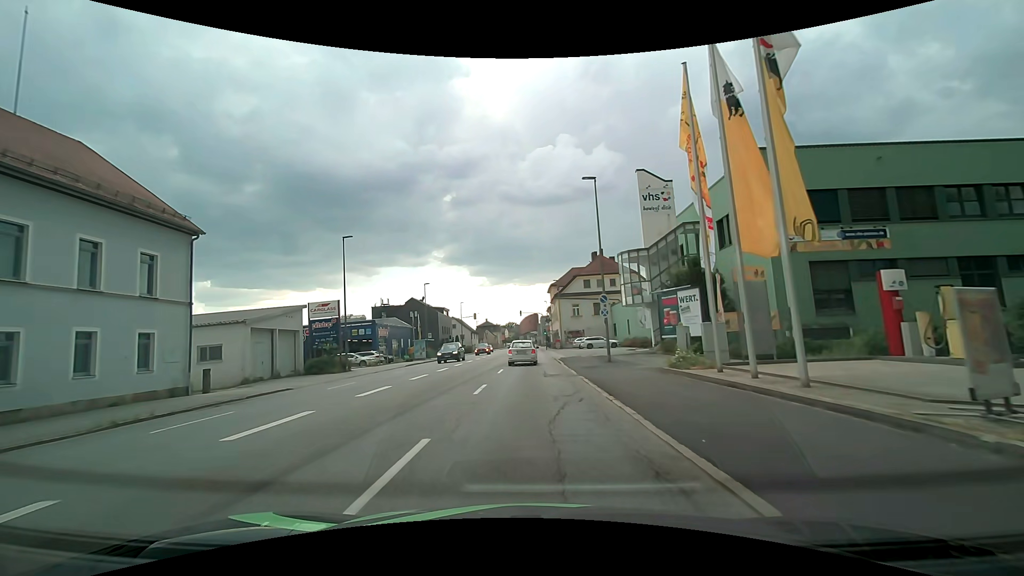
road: tertiary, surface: asphalt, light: Day
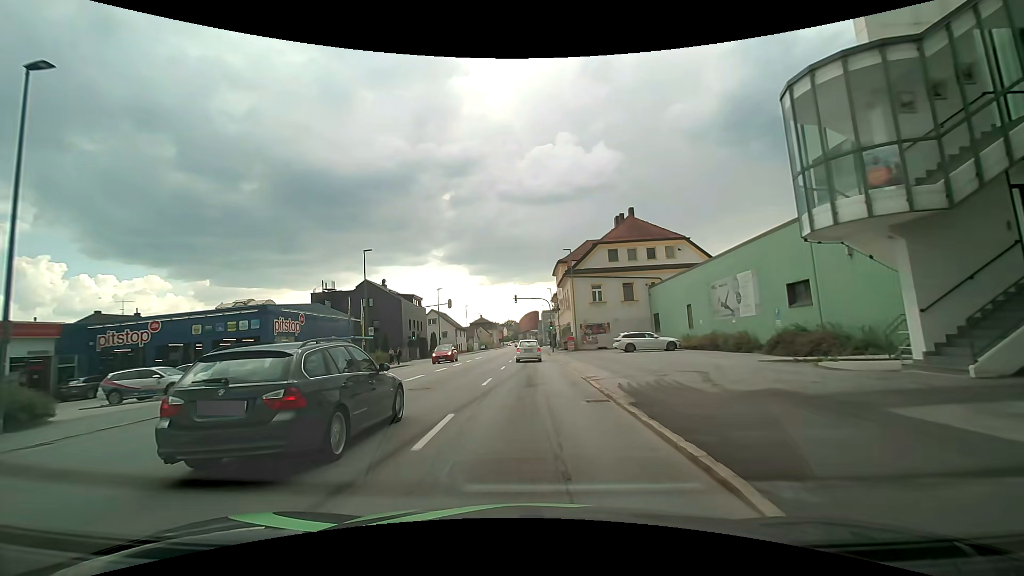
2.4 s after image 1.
(-0.2, +24.8) m; -1°
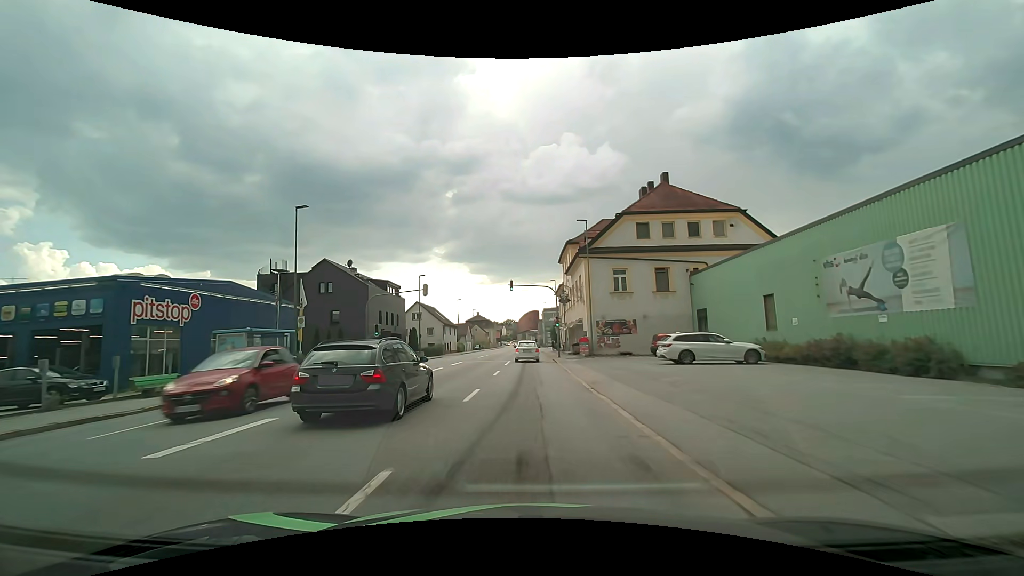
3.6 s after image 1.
(0.0, +13.0) m; 0°
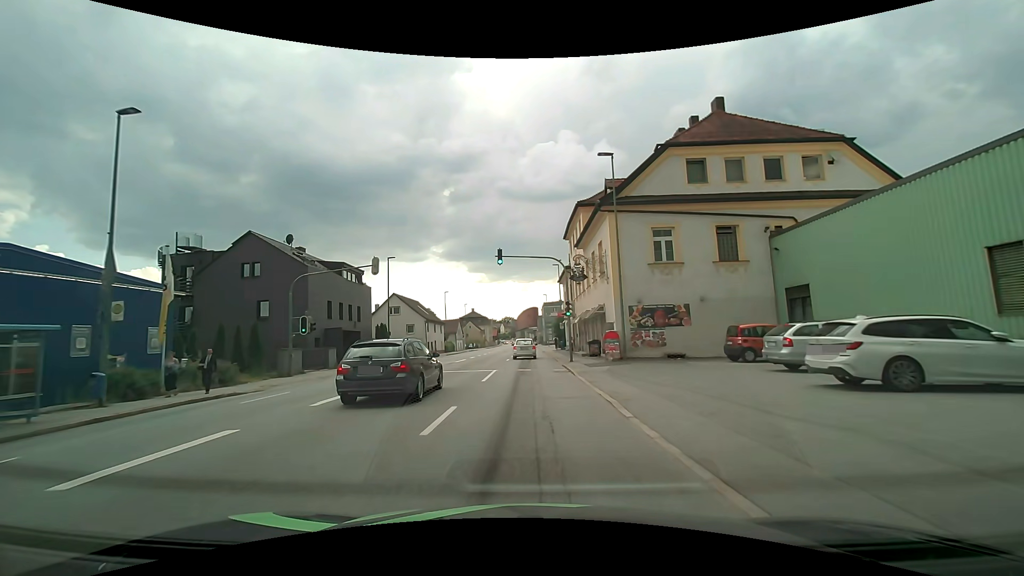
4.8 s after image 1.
(+0.2, +13.2) m; +2°
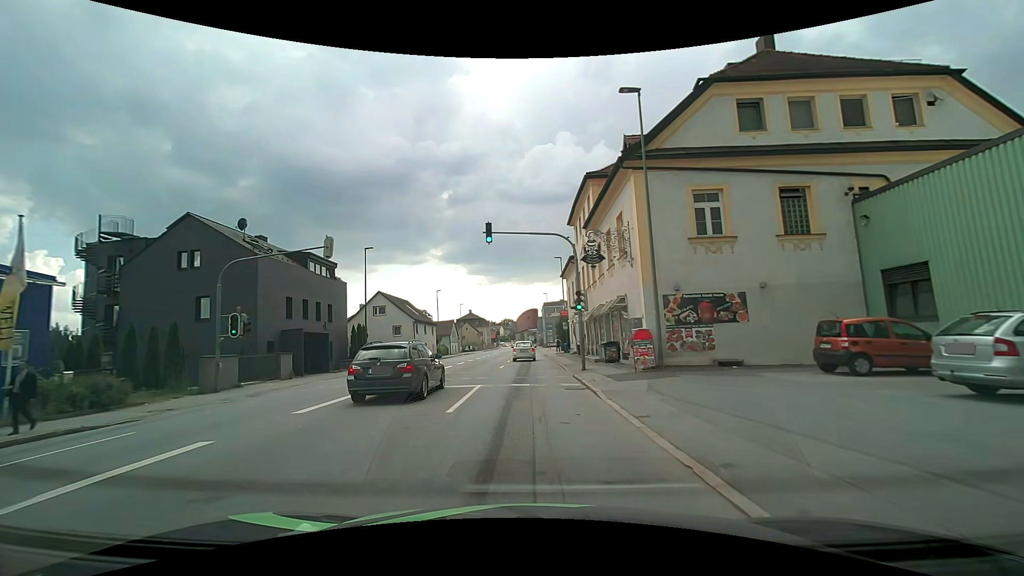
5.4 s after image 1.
(-0.1, +6.7) m; -1°
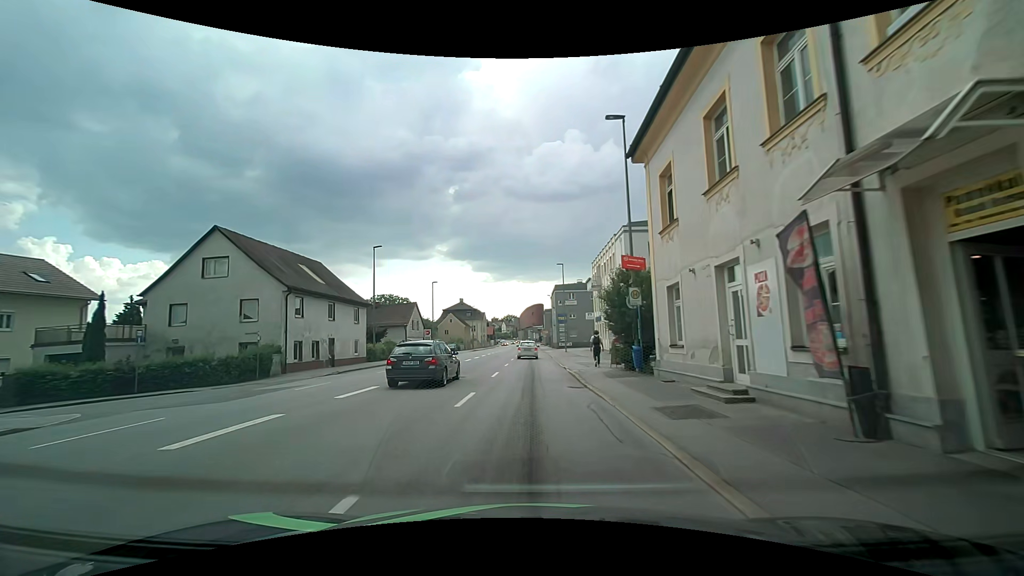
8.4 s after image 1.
(-0.2, +34.1) m; -1°
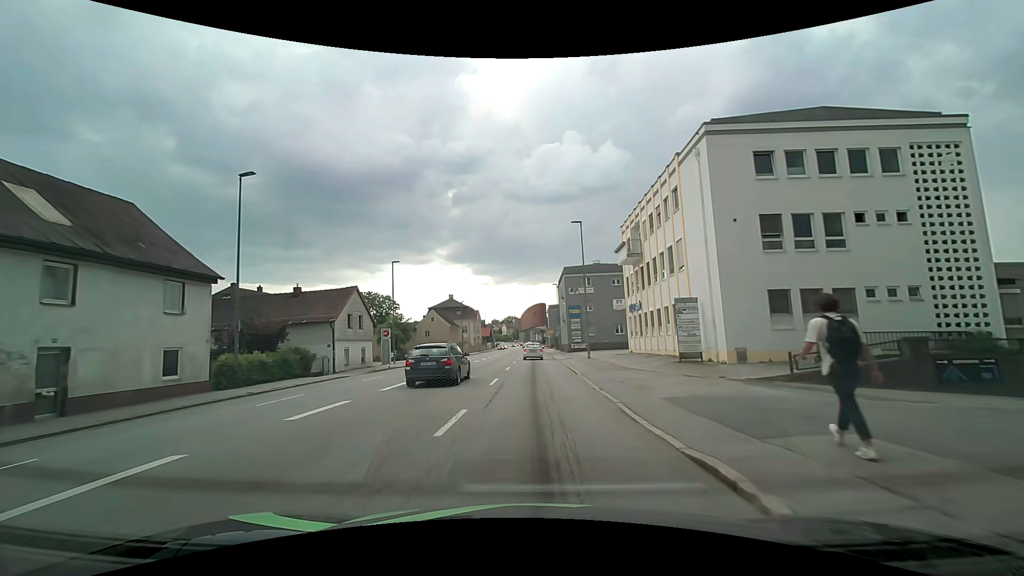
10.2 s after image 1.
(+0.1, +21.1) m; 0°
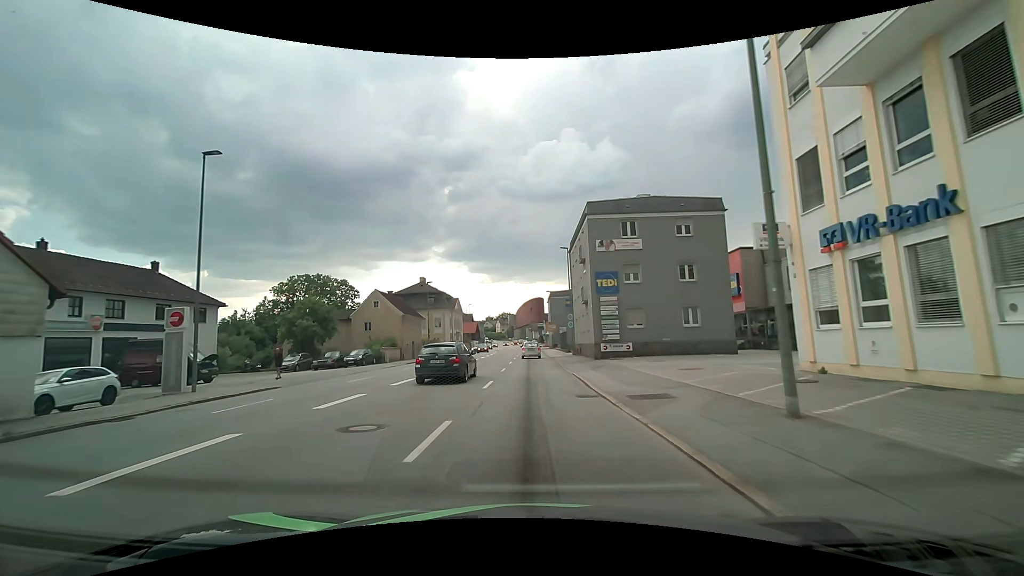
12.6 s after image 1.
(0.0, +28.8) m; 0°
(0, +10) (0, +20) (0, +30) (0, +40) (0, +50) (0, +60) (0, +70) (0, +80) (0, +90) (0, +100) m
